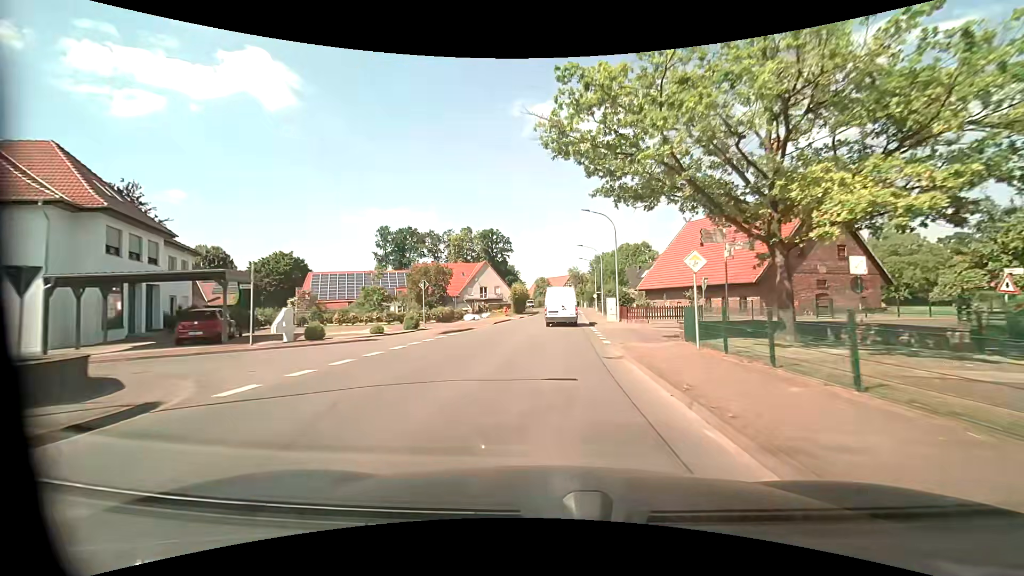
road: tertiary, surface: asphalt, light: Day
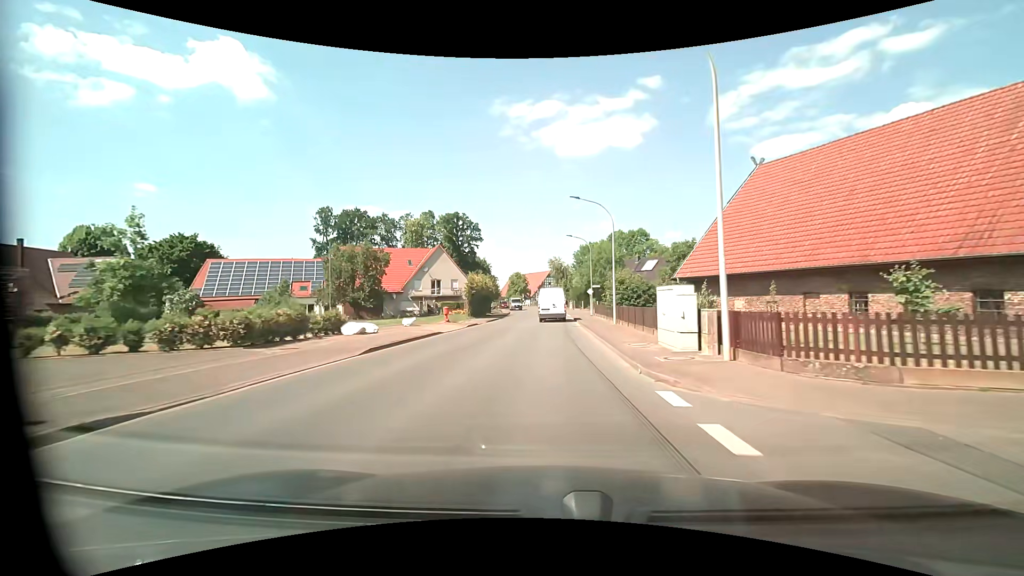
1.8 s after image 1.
(+0.4, +23.4) m; +2°
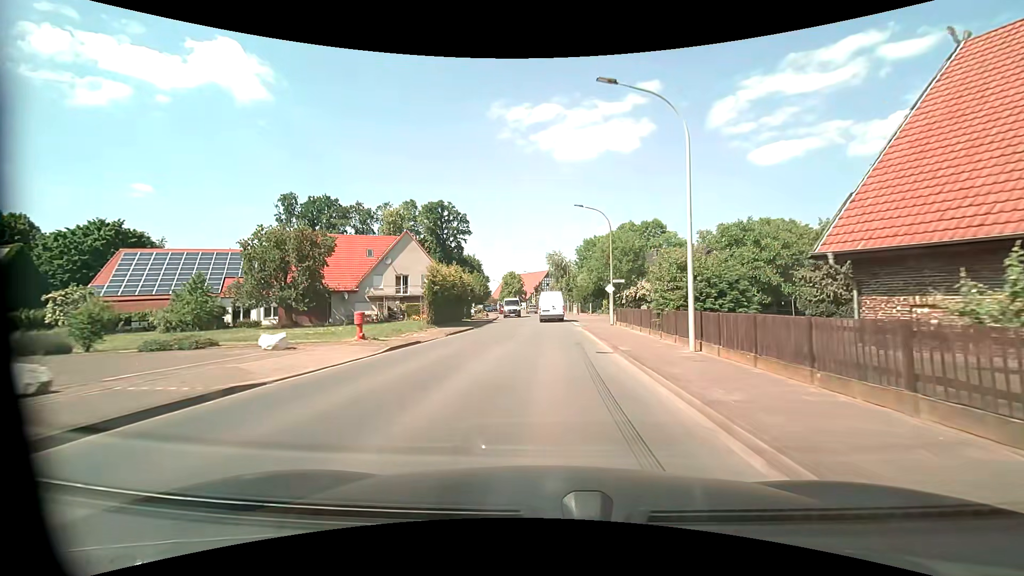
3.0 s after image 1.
(0.0, +15.6) m; 0°
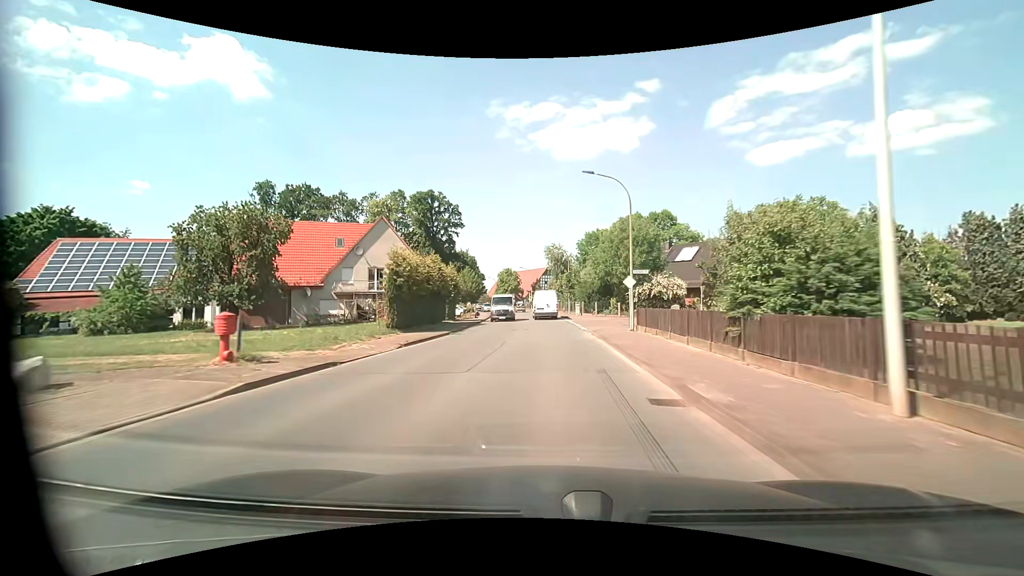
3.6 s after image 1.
(0.0, +7.8) m; 0°
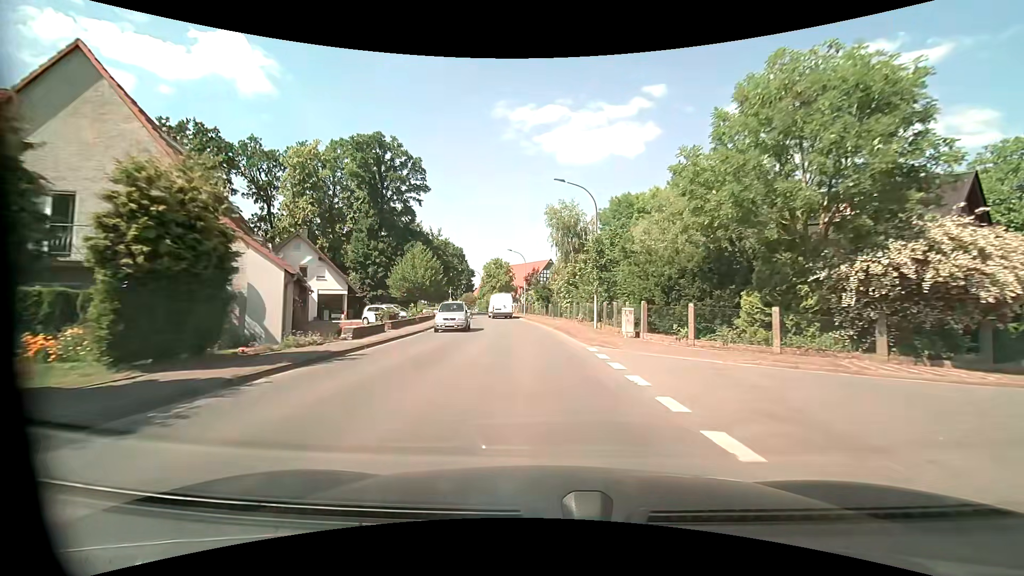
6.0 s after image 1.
(+0.3, +31.0) m; 0°
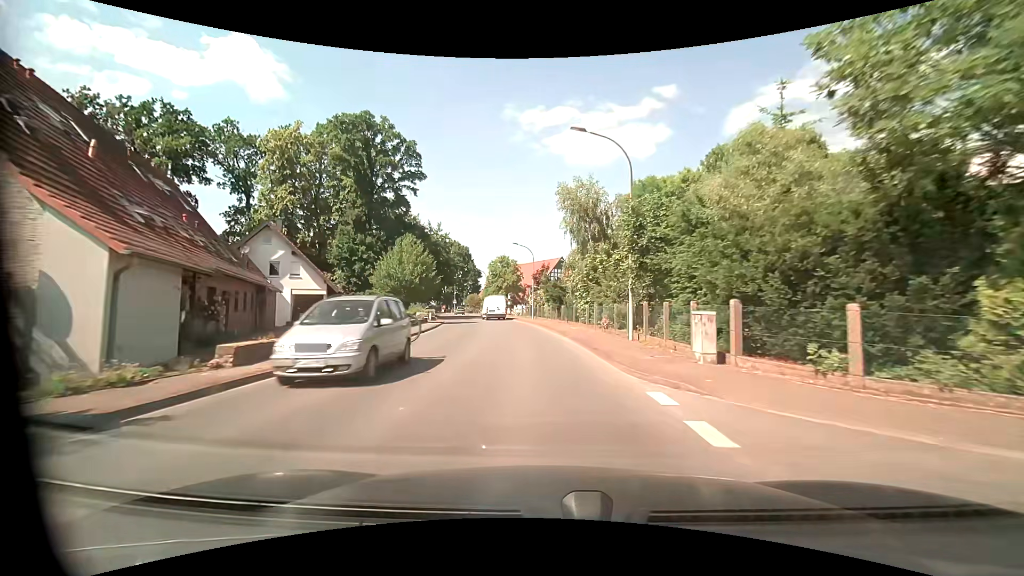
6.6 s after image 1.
(0.0, +7.7) m; -1°
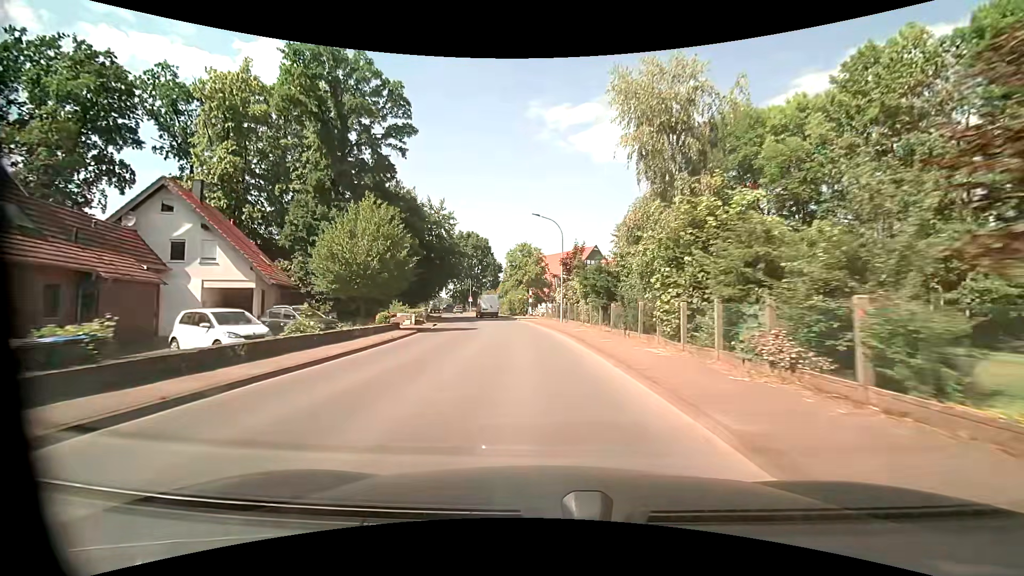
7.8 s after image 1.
(-0.5, +15.4) m; -3°
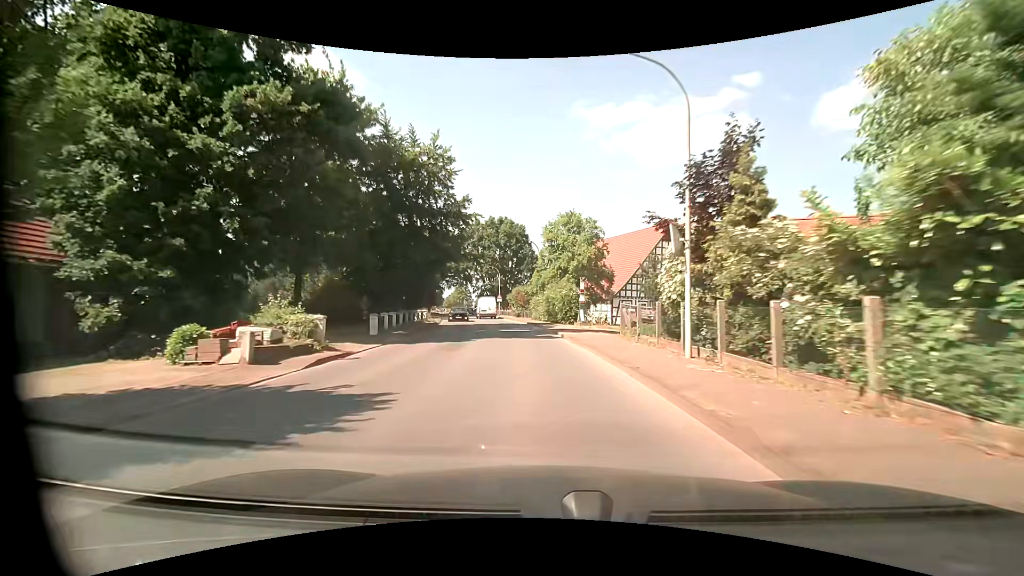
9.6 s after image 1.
(-1.0, +23.2) m; -5°
(0, +10) (-1, +20) (-2, +30) (-3, +40) (-5, +50) (-7, +60) (-9, +69) (-11, +79) (-13, +89) (-15, +99) m
